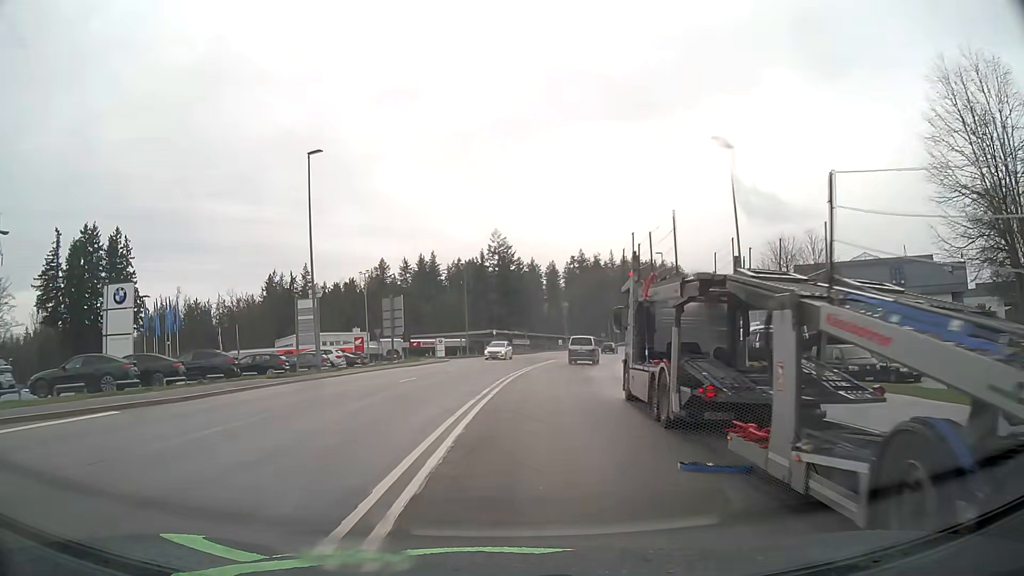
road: secondary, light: Day
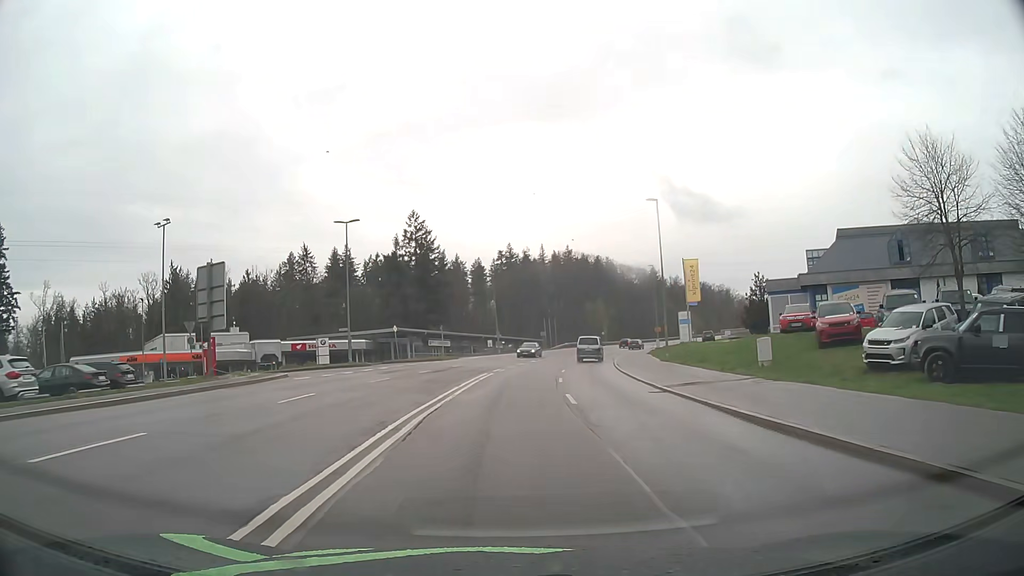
(+1.4, +26.4) m; +6°
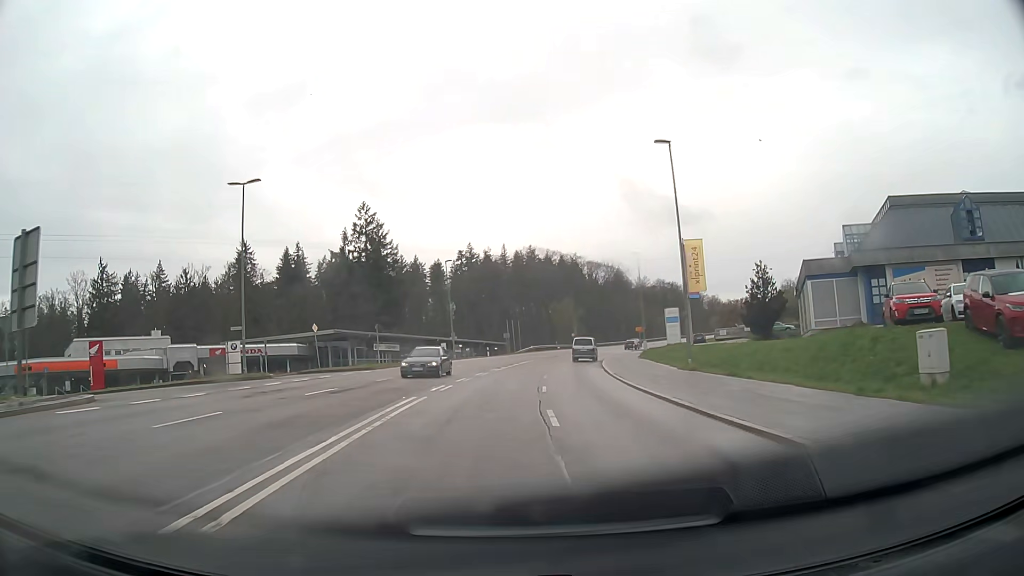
(+0.4, +13.5) m; +3°
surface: asphalt
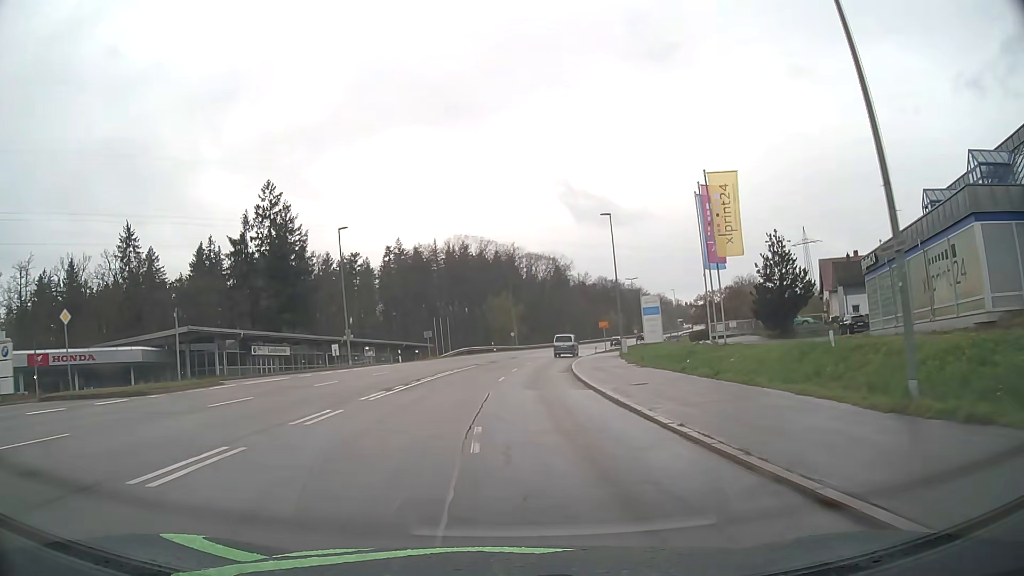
(+1.0, +21.1) m; +5°
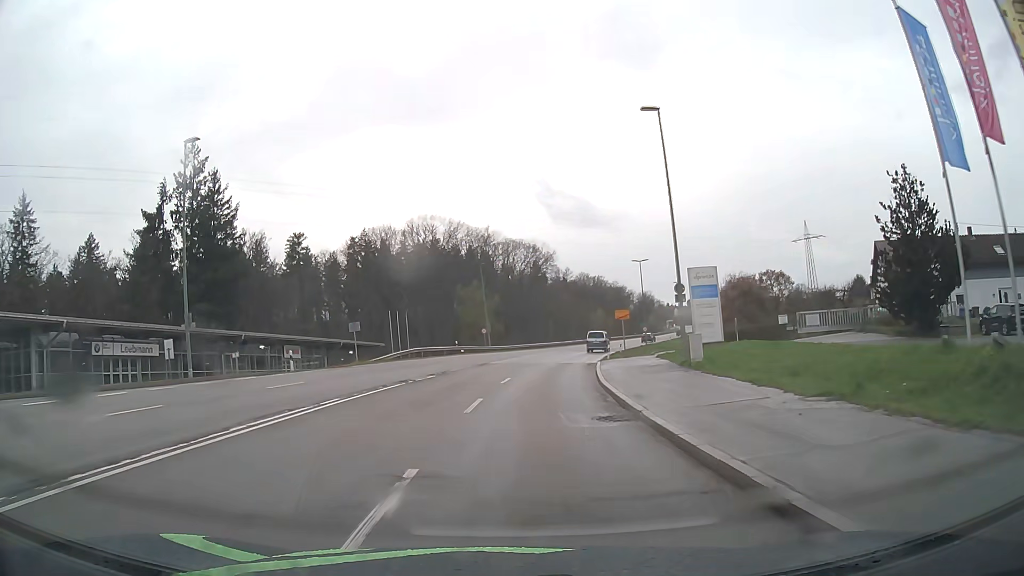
(+0.6, +22.9) m; +2°
(0, +10) (+1, +20) (+2, +30) (+3, +40) (+5, +50) (+7, +59) (+9, +69) (+12, +79) (+15, +88) (+19, +98) m
